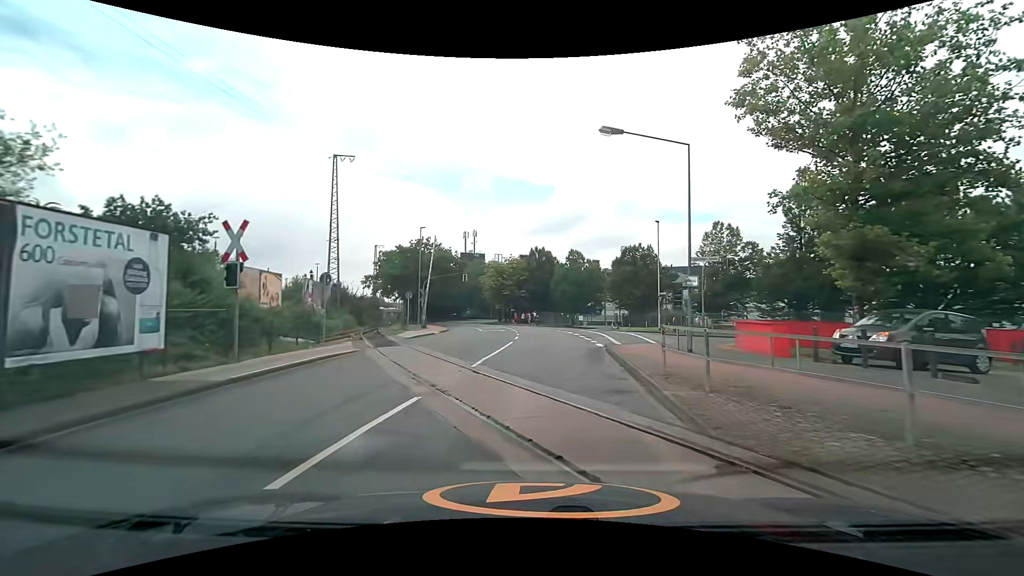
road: unclassified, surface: asphalt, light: Day
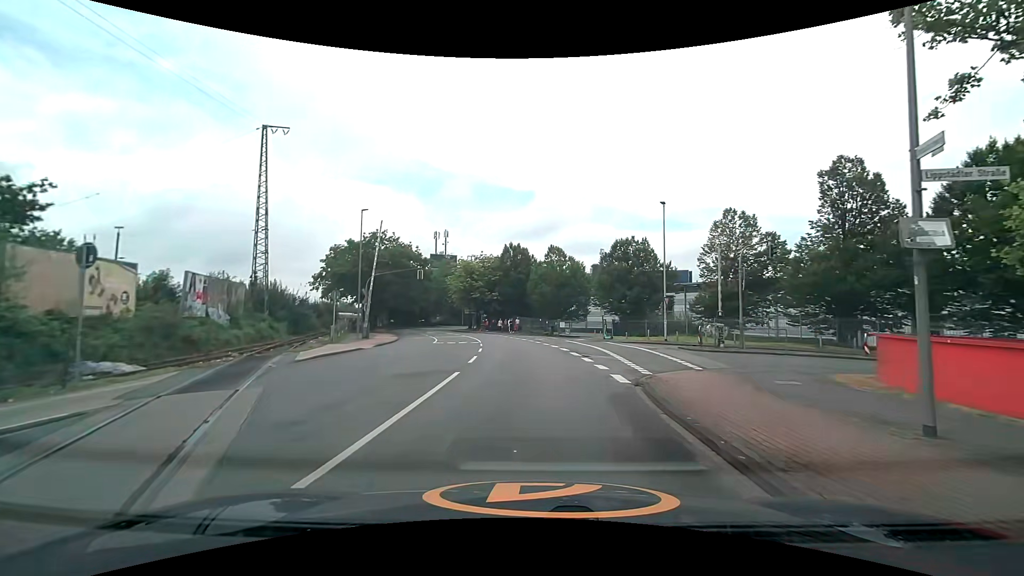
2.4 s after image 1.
(+0.3, +10.6) m; +3°
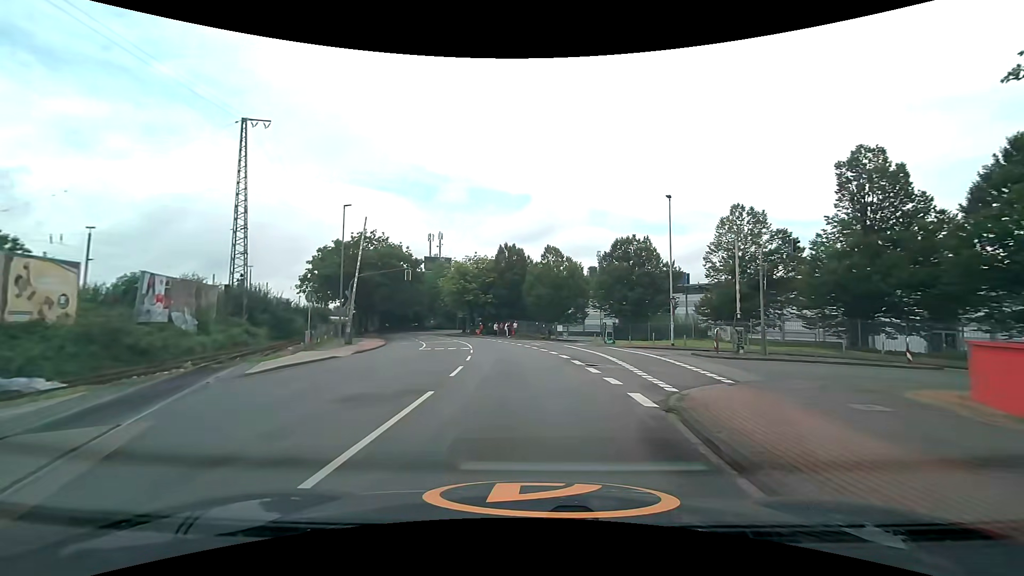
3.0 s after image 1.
(0.0, +3.0) m; 0°
(0, +10) (0, +20) (-1, +30) (-3, +40) (-5, +49) (-8, +59) (-11, +69) (-14, +78) (-16, +88) (-17, +98) m
